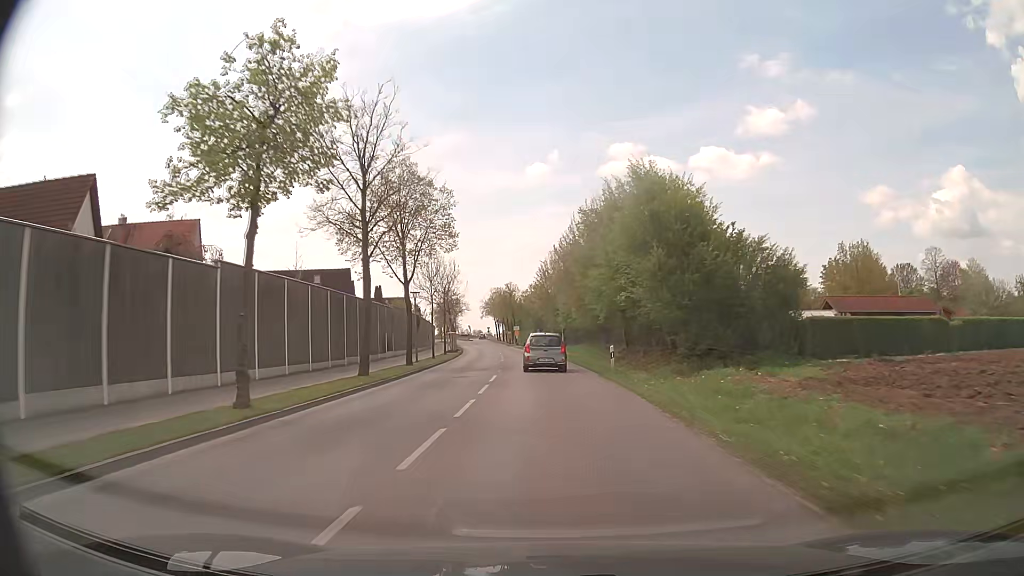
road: tertiary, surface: asphalt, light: Day
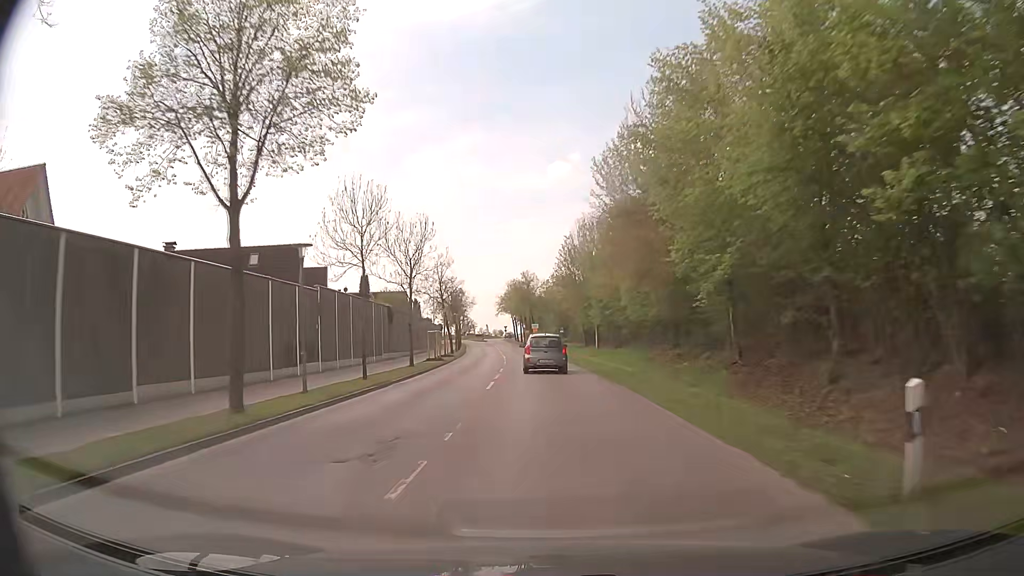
(-0.3, +20.2) m; -2°
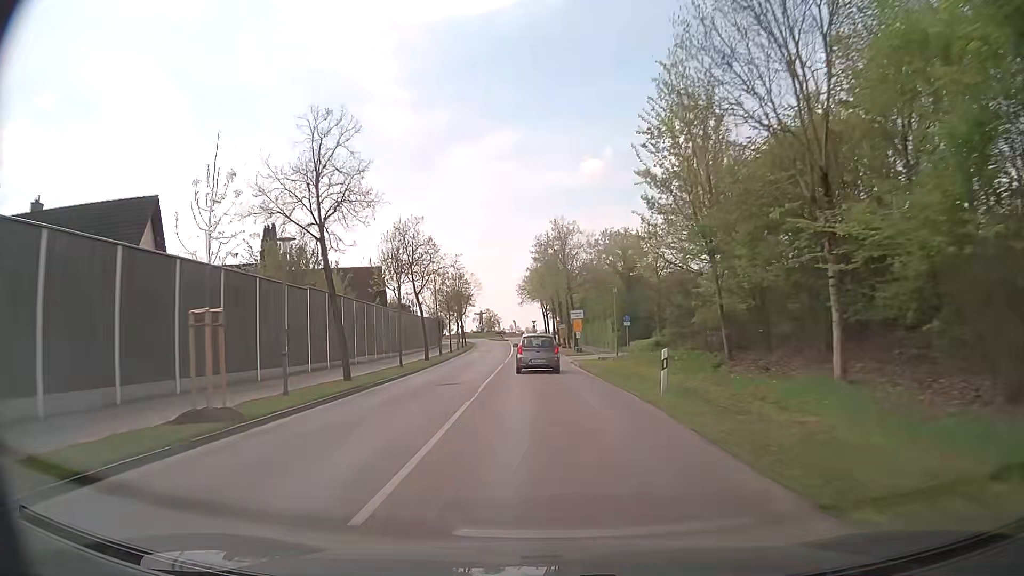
(-1.1, +40.0) m; -3°
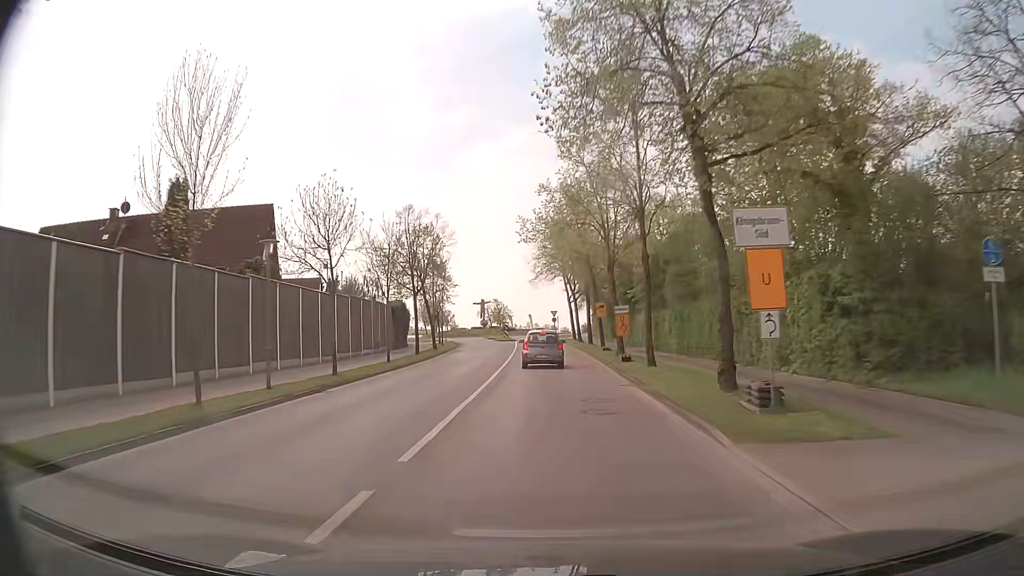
(-0.7, +37.8) m; -2°
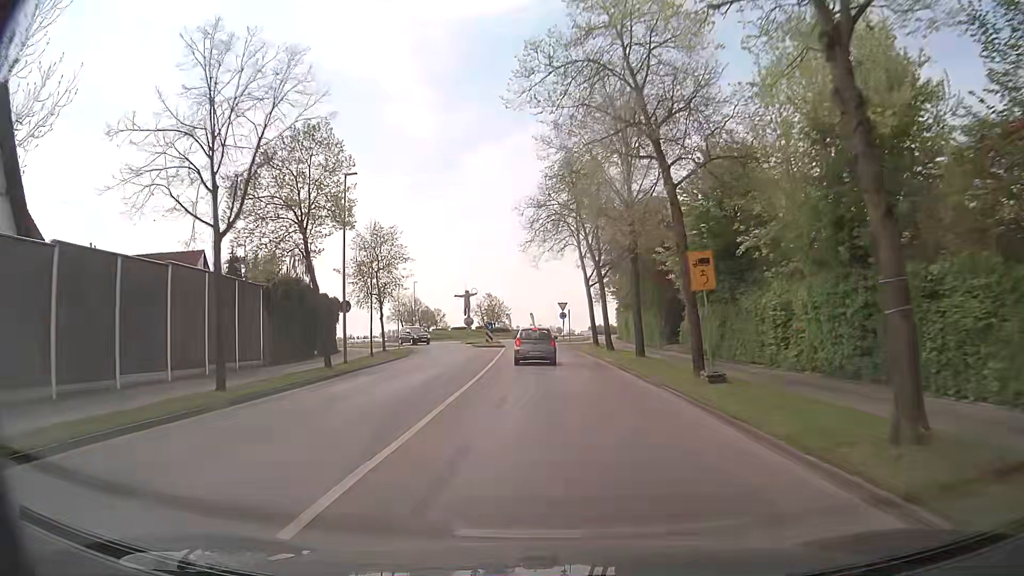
(-0.1, +25.9) m; 0°
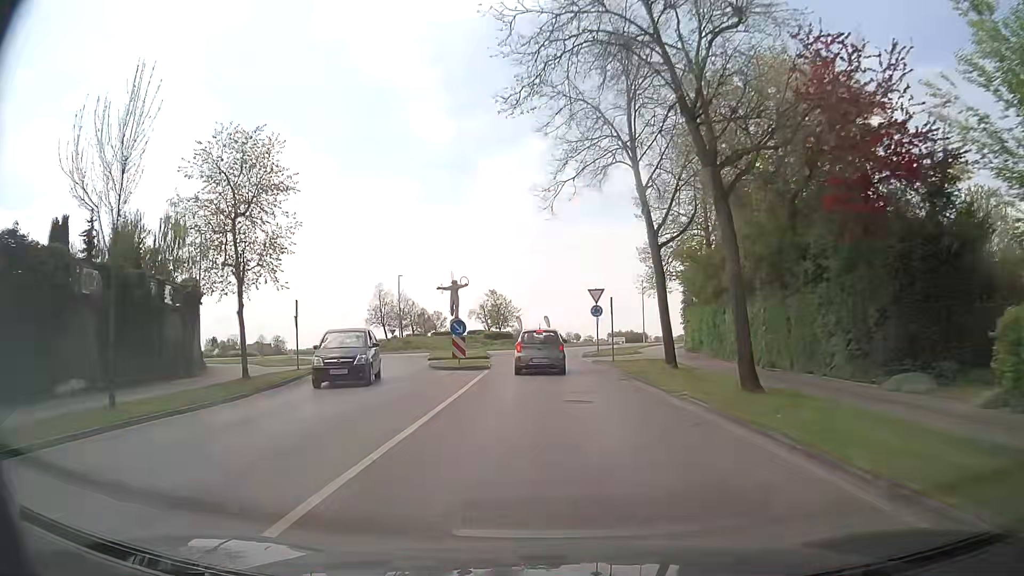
(-0.2, +23.2) m; -1°
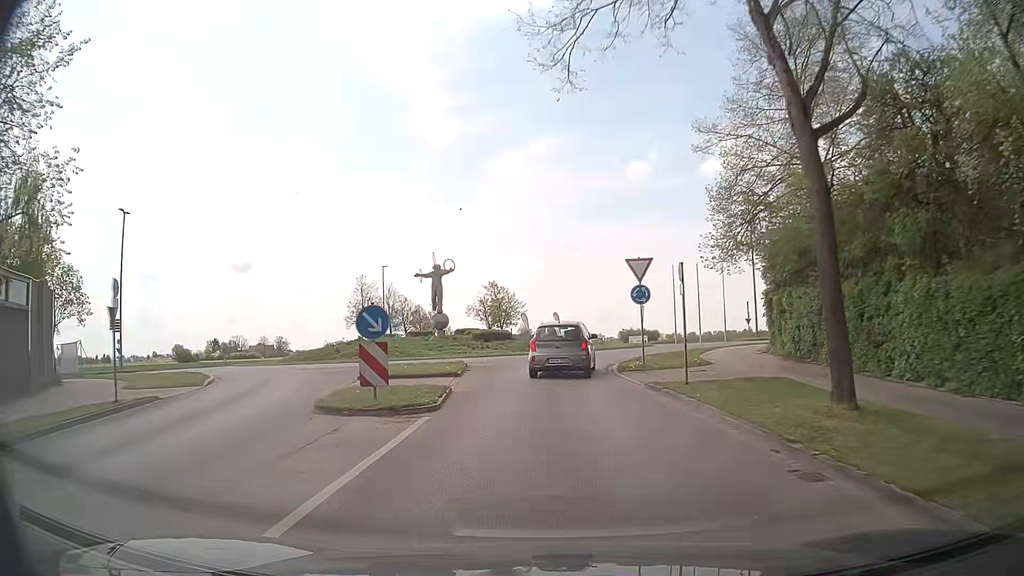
(-0.1, +12.9) m; 0°
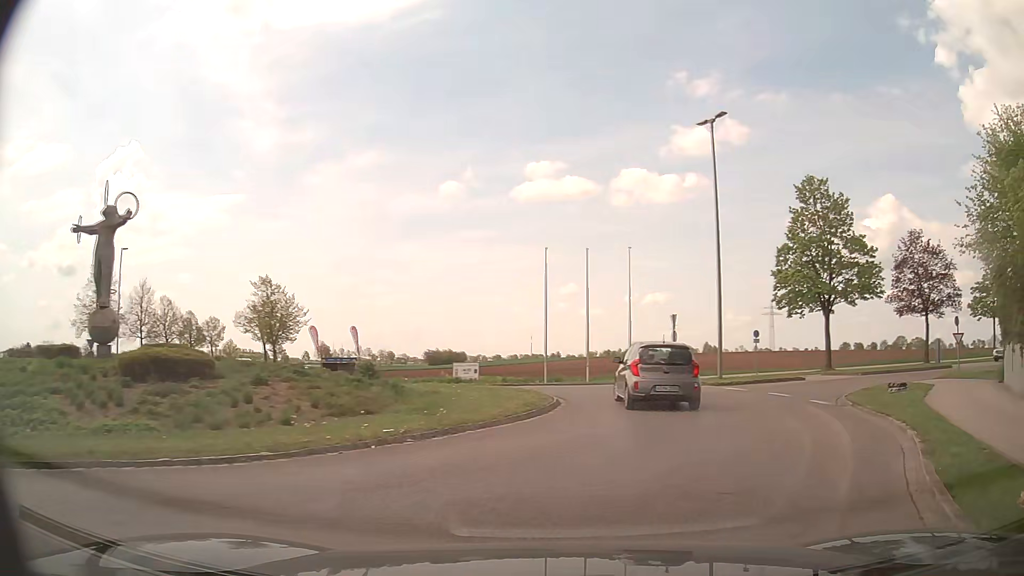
(+0.3, +23.7) m; +14°
(+2, +10) (+3, +20) (-1, +29) (-9, +35) (-17, +42) (-22, +50) (-27, +59) (-31, +68) (-34, +77) (-37, +87) m
